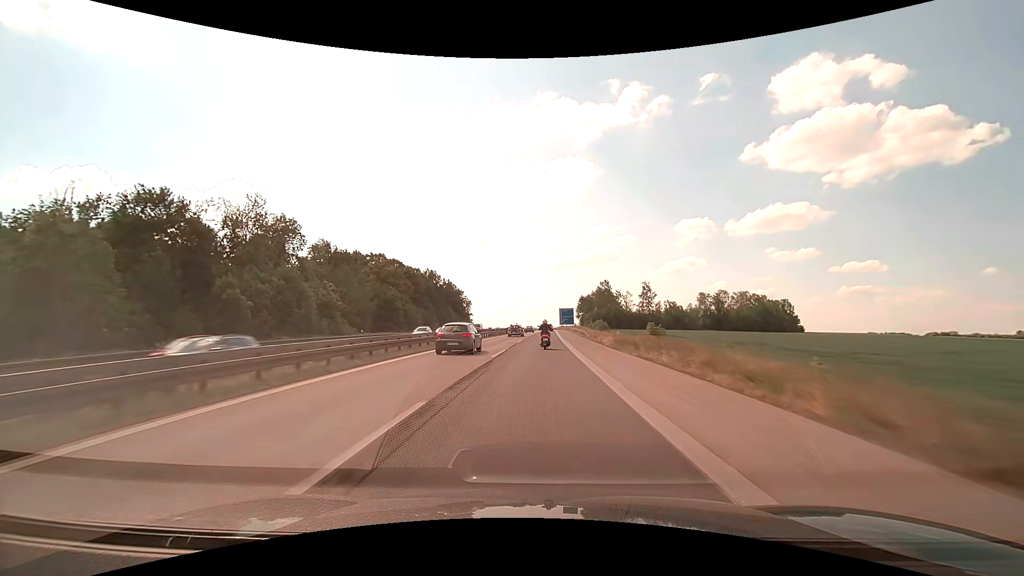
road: motorway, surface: asphalt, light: Day
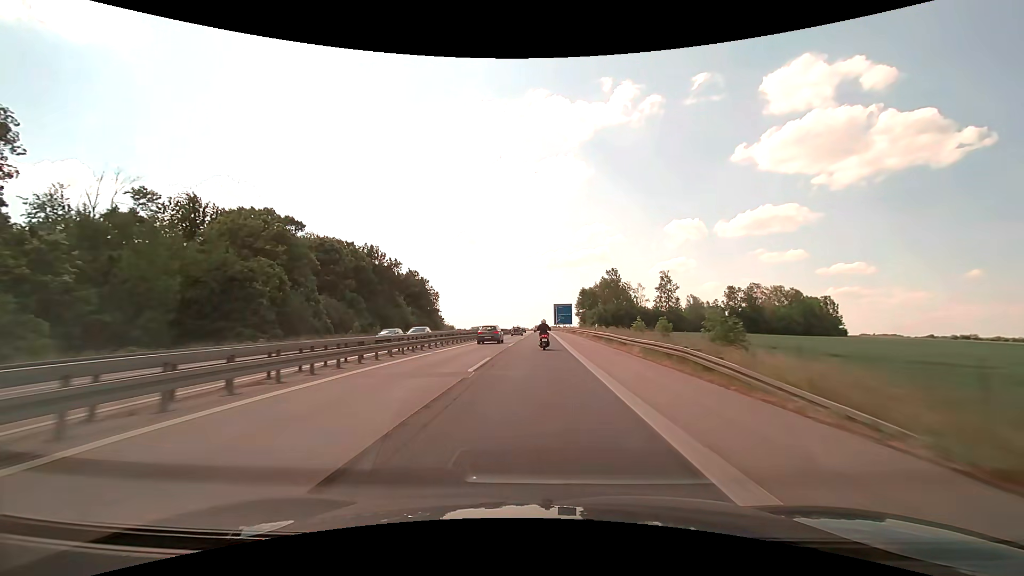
(+0.6, +41.7) m; +1°
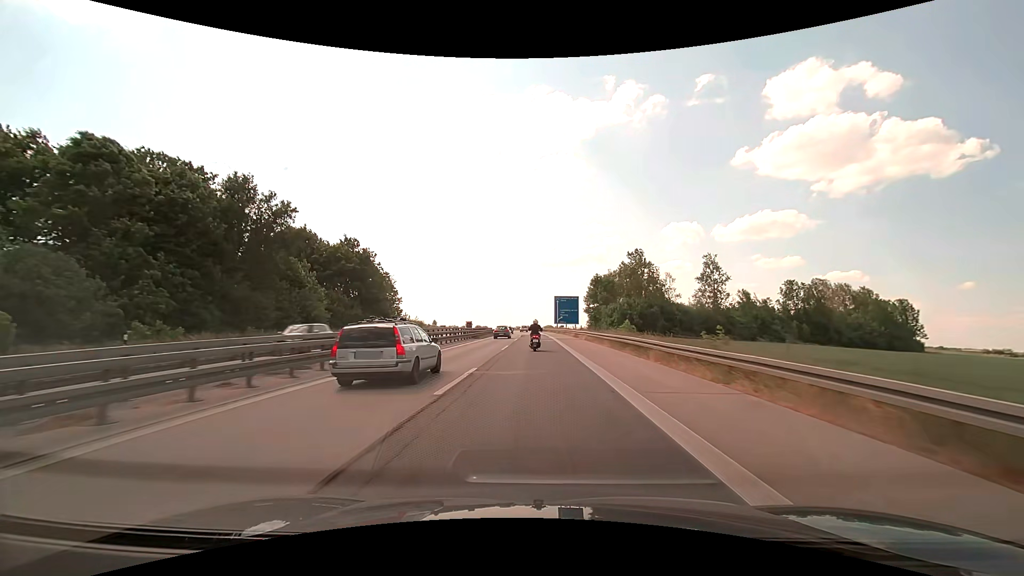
(+0.2, +41.4) m; +1°
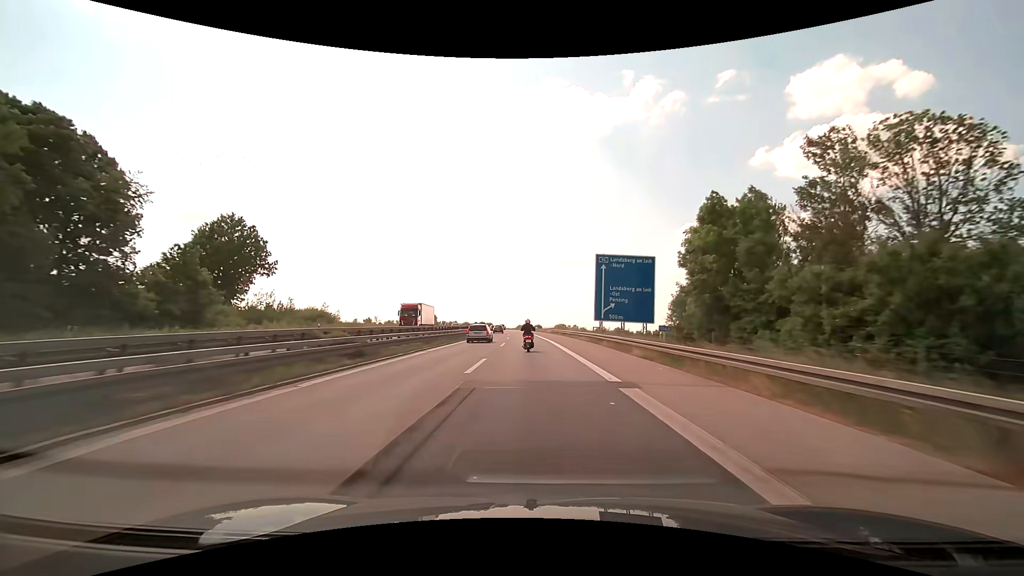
(-0.3, +68.2) m; -1°
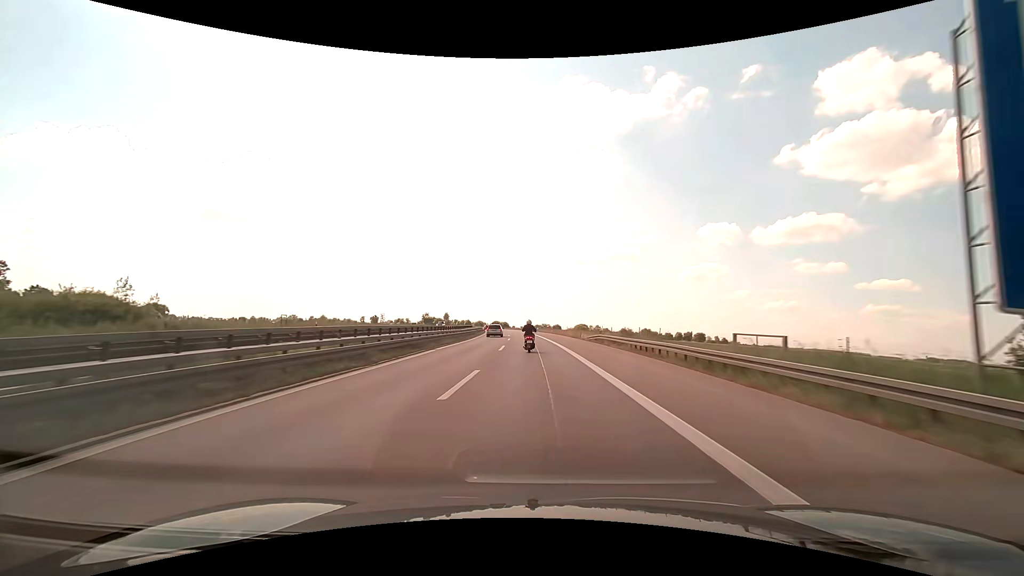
(-0.8, +40.8) m; -2°
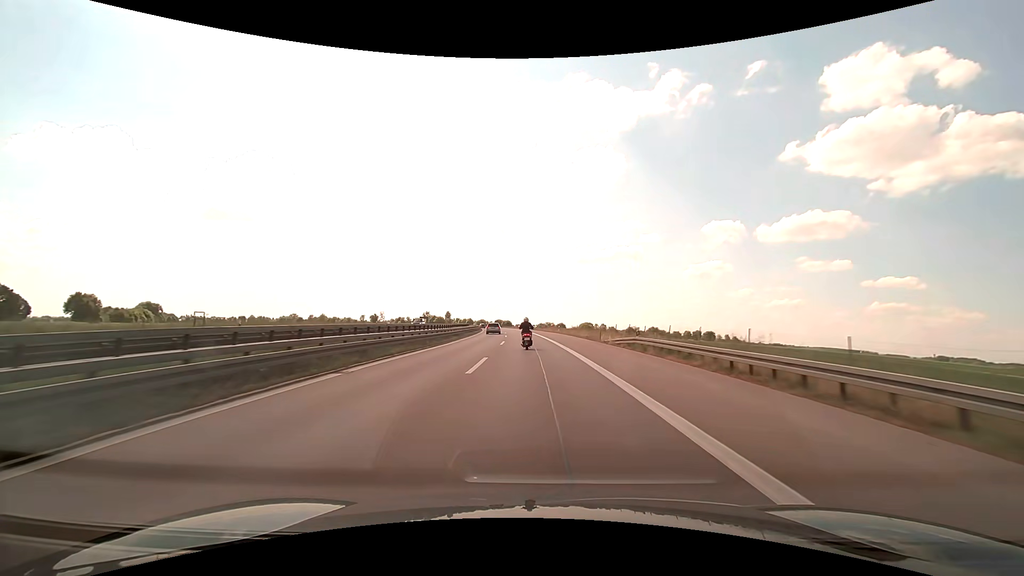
(0.0, +13.6) m; 0°
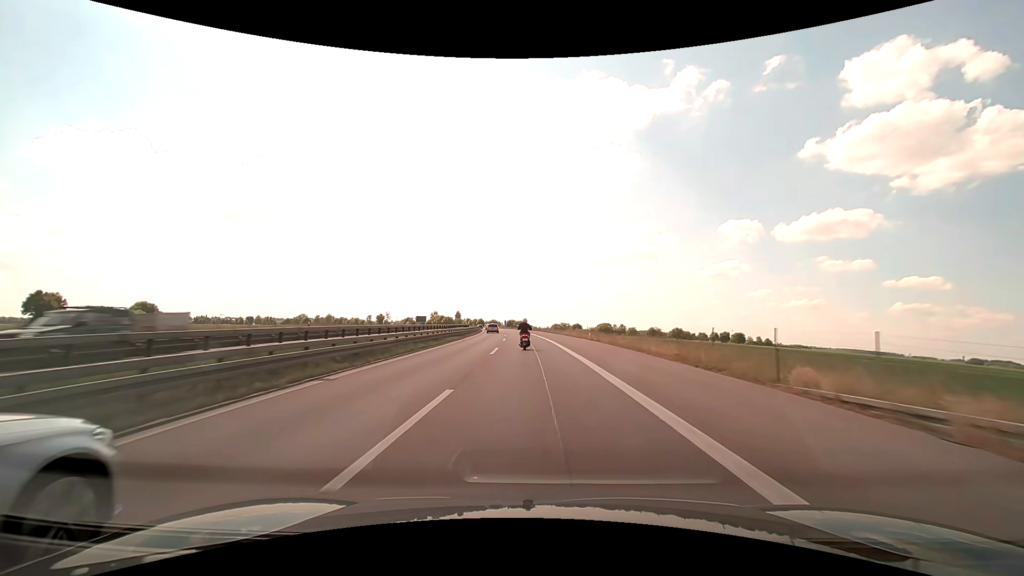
(-0.4, +27.2) m; -2°
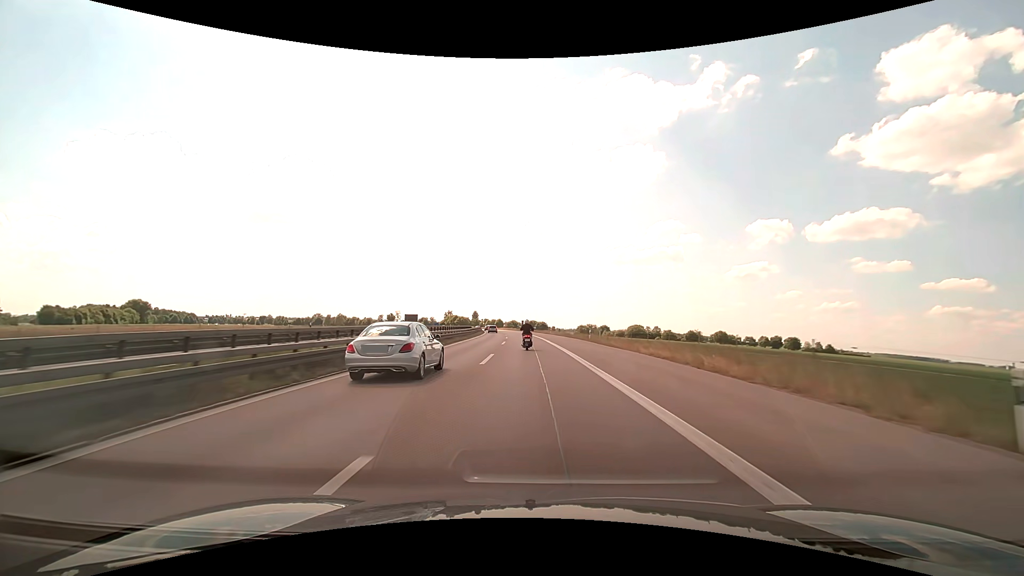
(-1.0, +41.0) m; -3°
(0, +10) (0, +20) (-1, +30) (-1, +40) (-1, +50) (-2, +60) (-3, +70) (-3, +80) (-4, +90) (-5, +100) m
